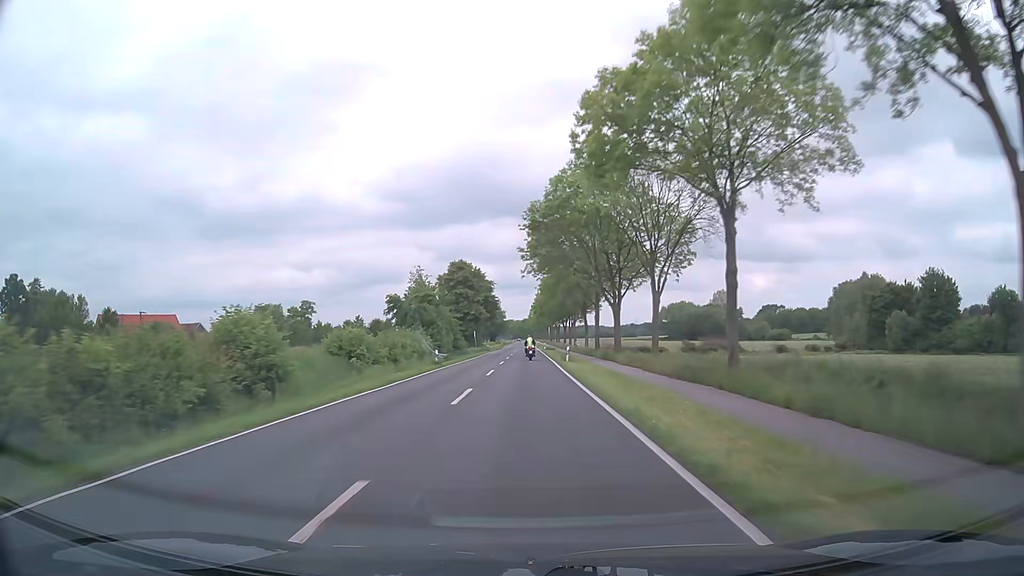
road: secondary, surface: asphalt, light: Day
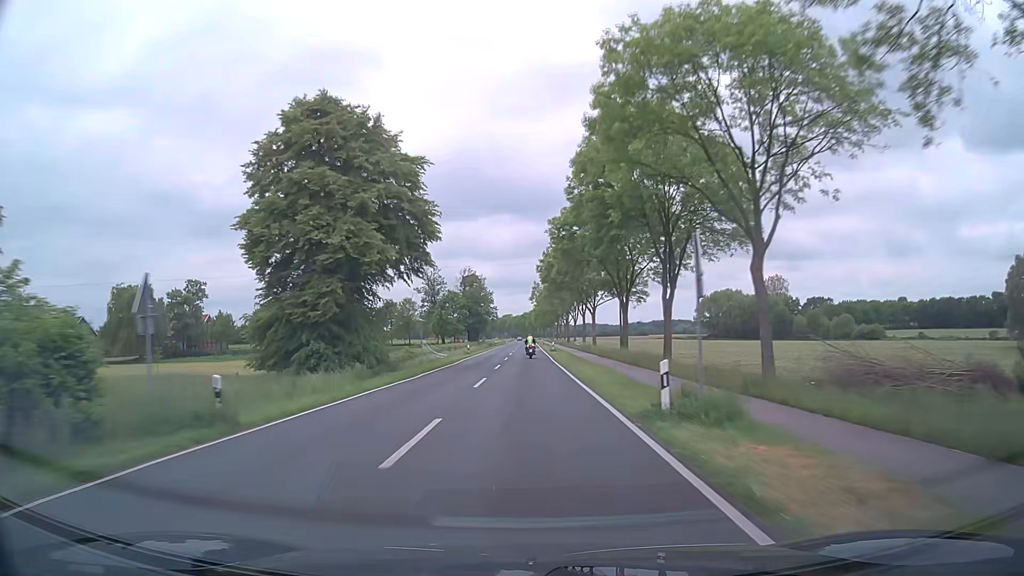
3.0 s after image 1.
(-0.3, +78.7) m; 0°
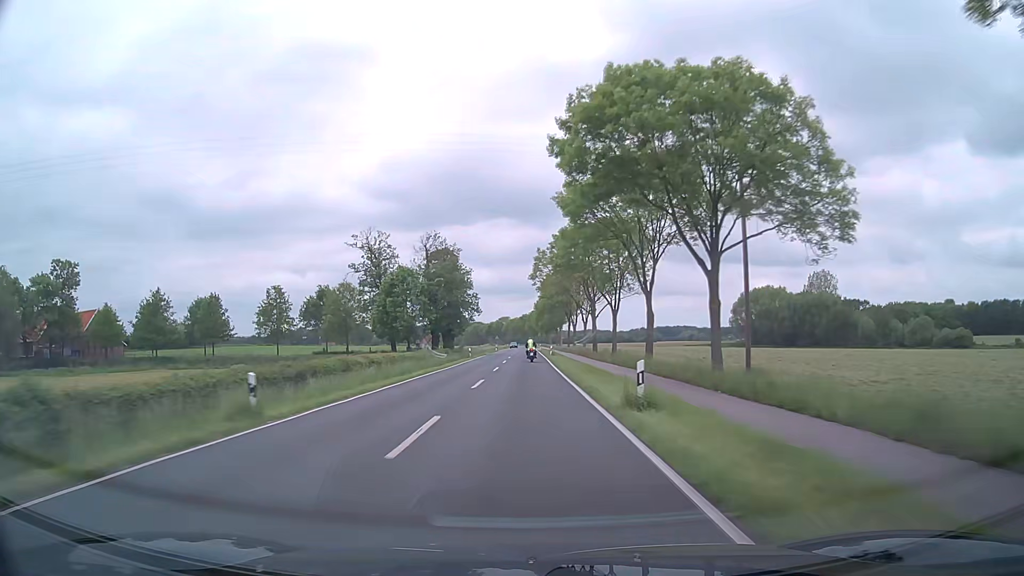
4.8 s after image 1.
(-0.1, +47.4) m; 0°
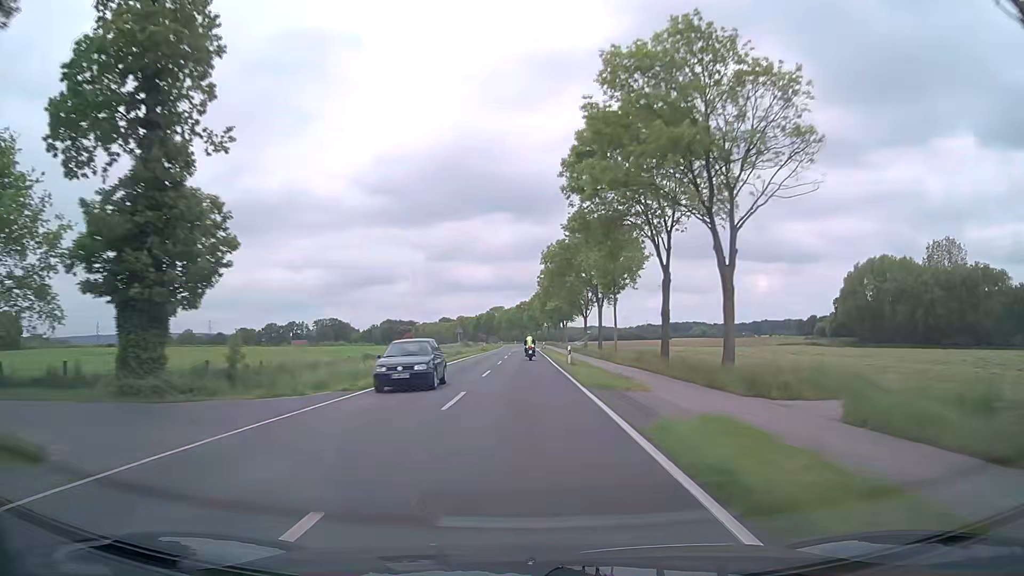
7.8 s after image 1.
(-0.1, +78.9) m; 0°
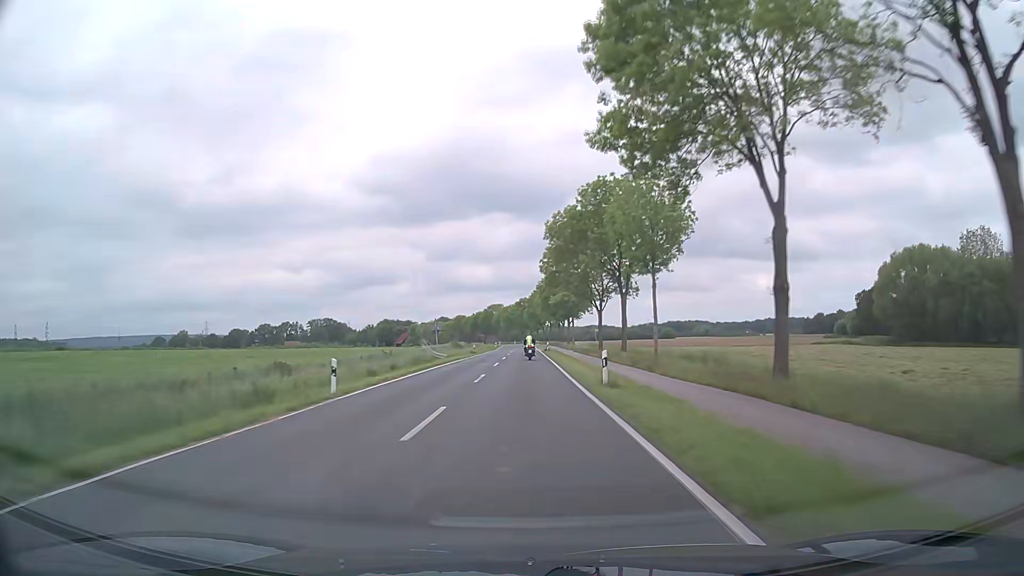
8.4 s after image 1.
(+0.1, +15.7) m; 0°
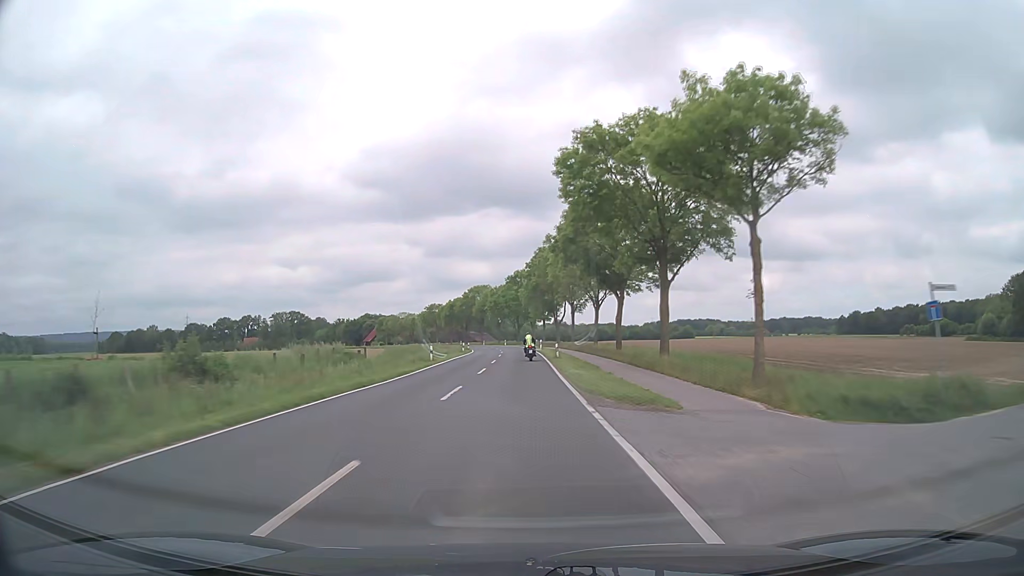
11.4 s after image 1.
(+0.1, +77.9) m; 0°
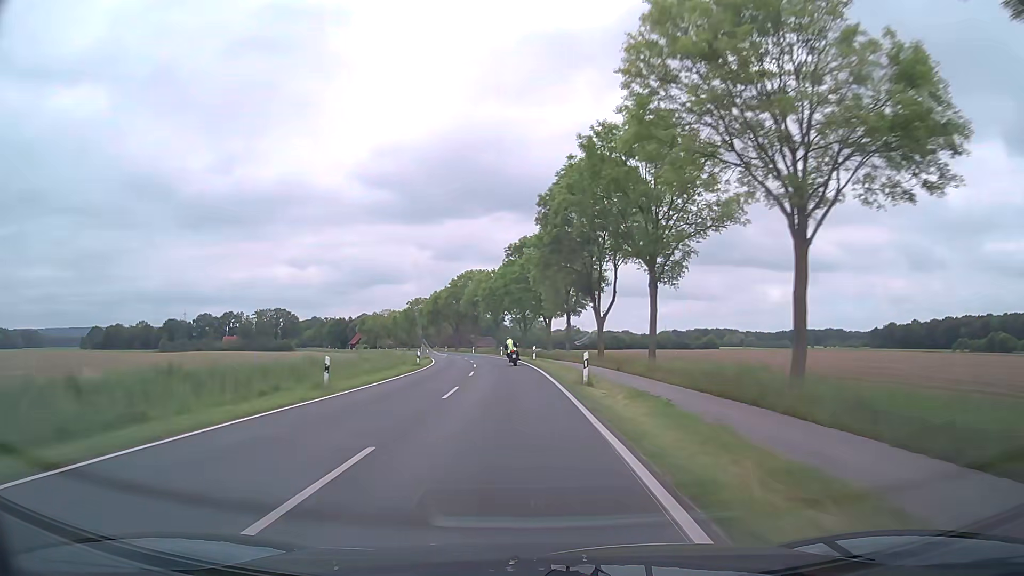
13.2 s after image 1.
(-0.1, +46.2) m; -1°
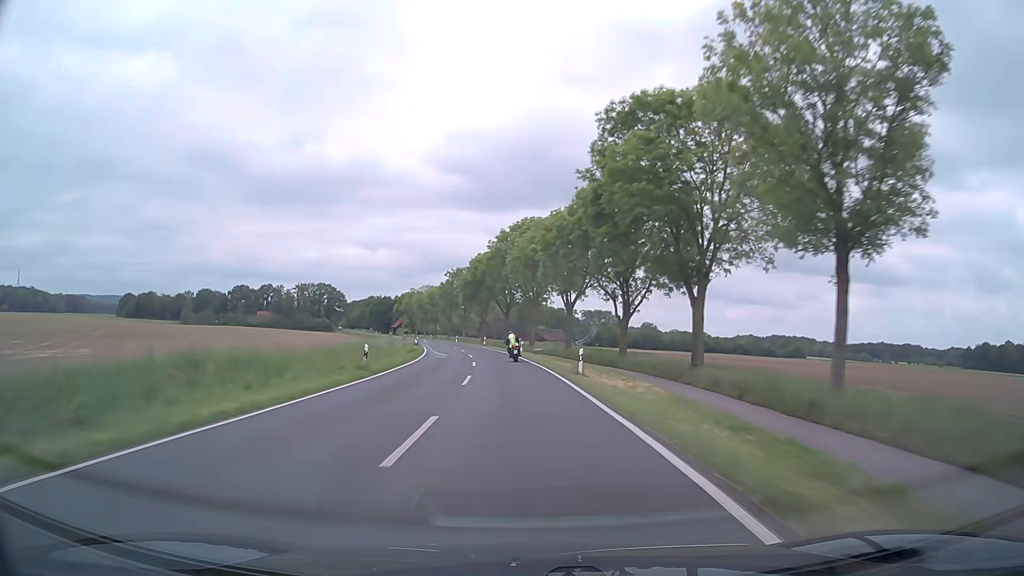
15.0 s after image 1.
(-2.2, +45.5) m; -6°
(0, +10) (-1, +20) (-1, +30) (-2, +40) (-3, +50) (-4, +60) (-6, +70) (-8, +79) (-10, +89) (-13, +99) m
